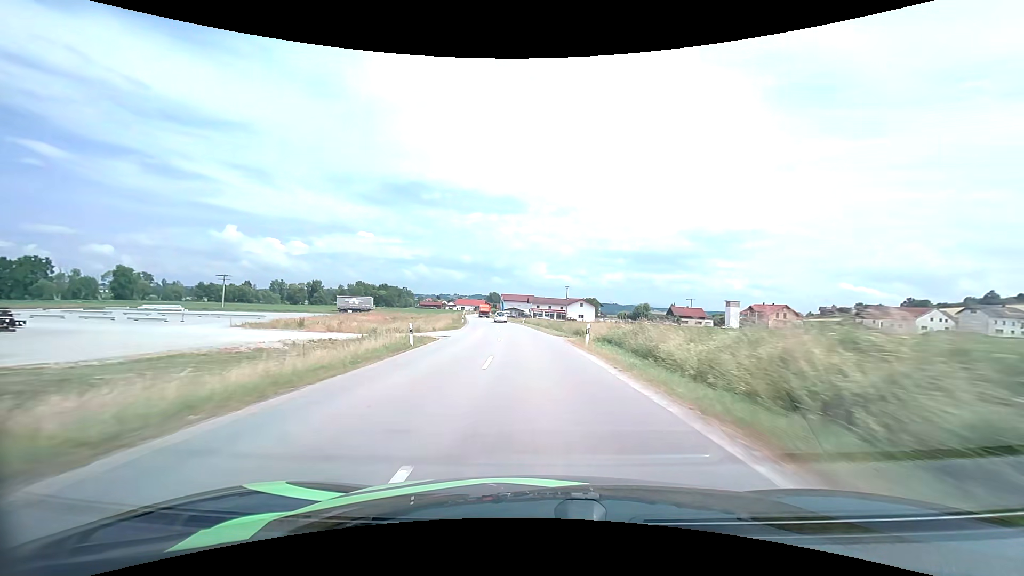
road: secondary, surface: asphalt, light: Day
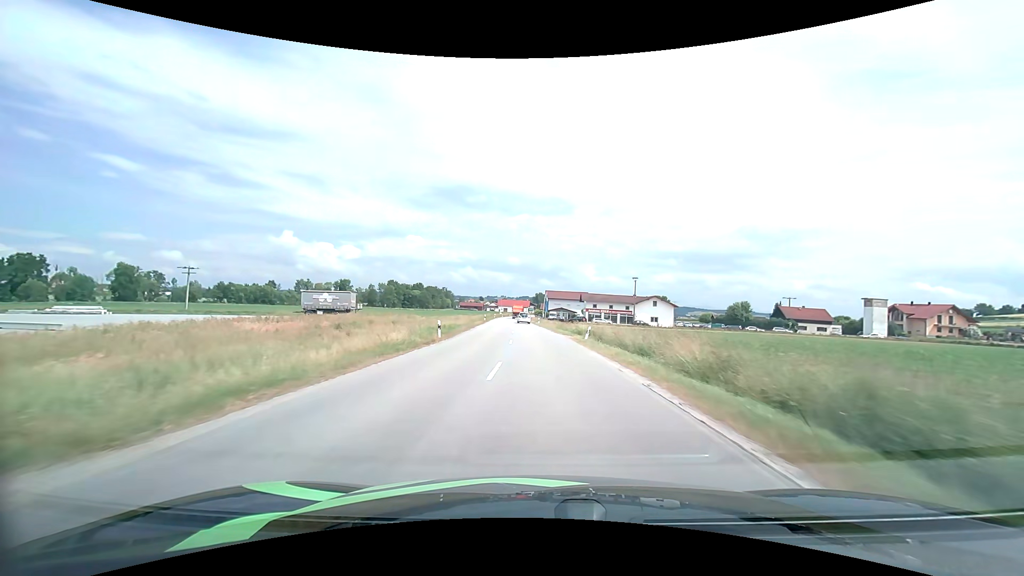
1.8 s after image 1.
(-1.9, +38.5) m; -5°
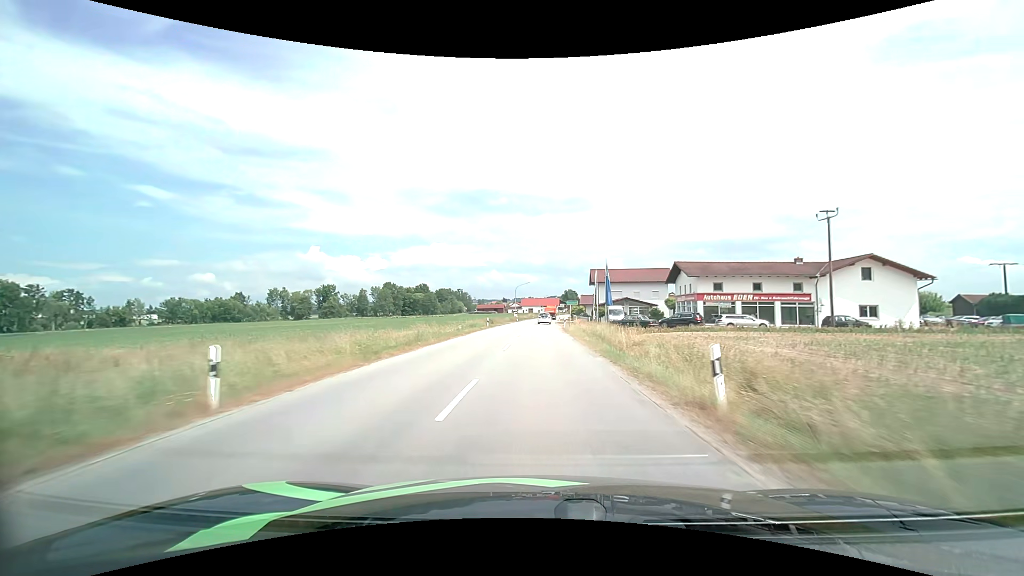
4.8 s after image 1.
(-2.1, +63.6) m; -3°
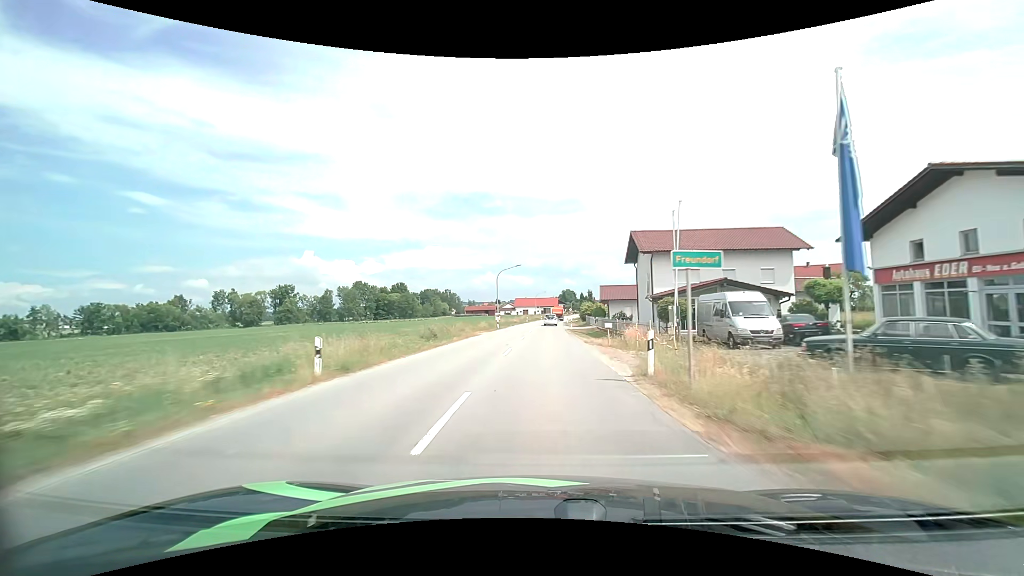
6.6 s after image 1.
(-0.1, +37.6) m; 0°
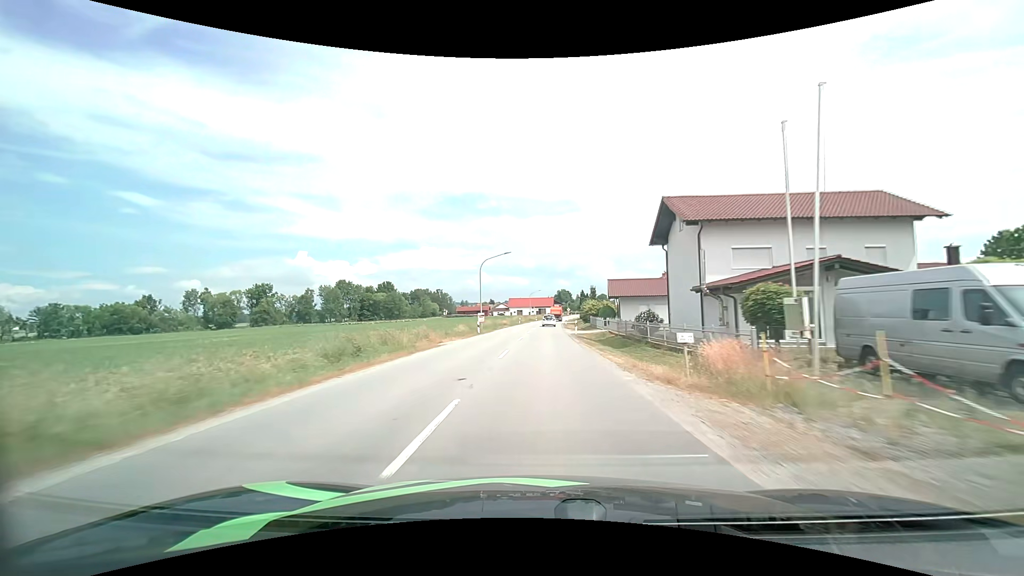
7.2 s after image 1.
(+0.1, +12.8) m; 0°
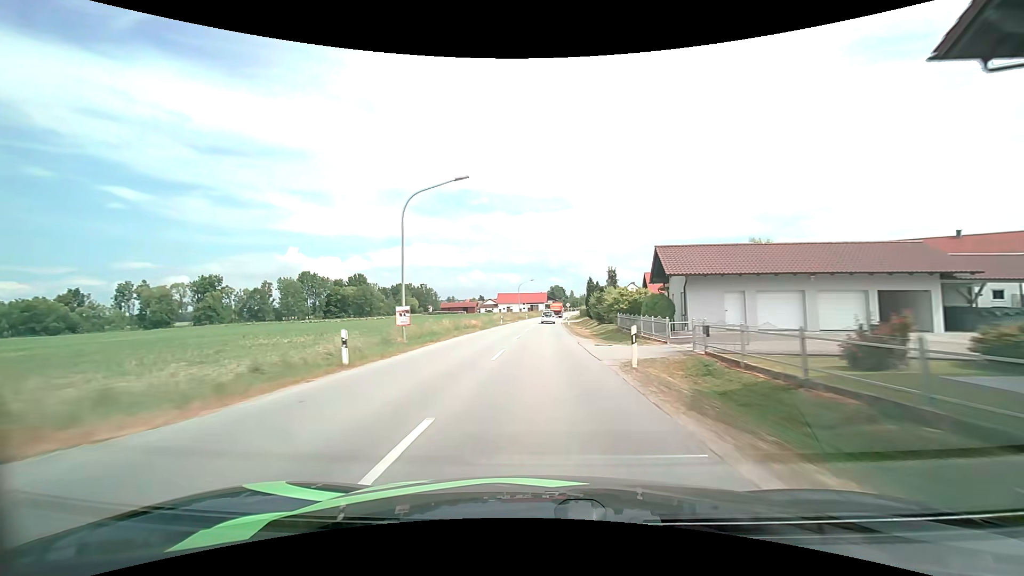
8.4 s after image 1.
(+0.2, +25.8) m; +1°
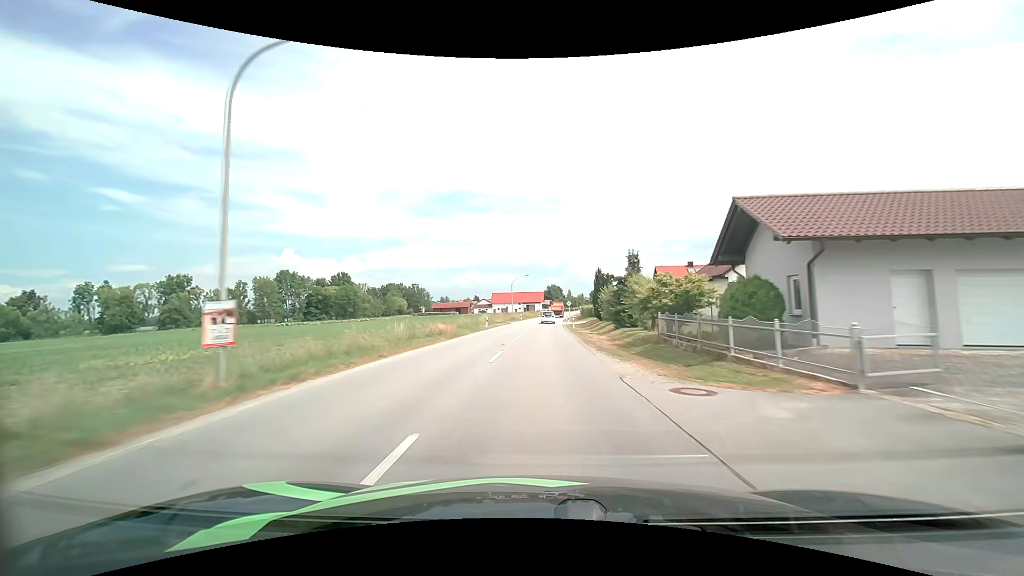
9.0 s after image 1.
(+0.1, +12.7) m; +1°
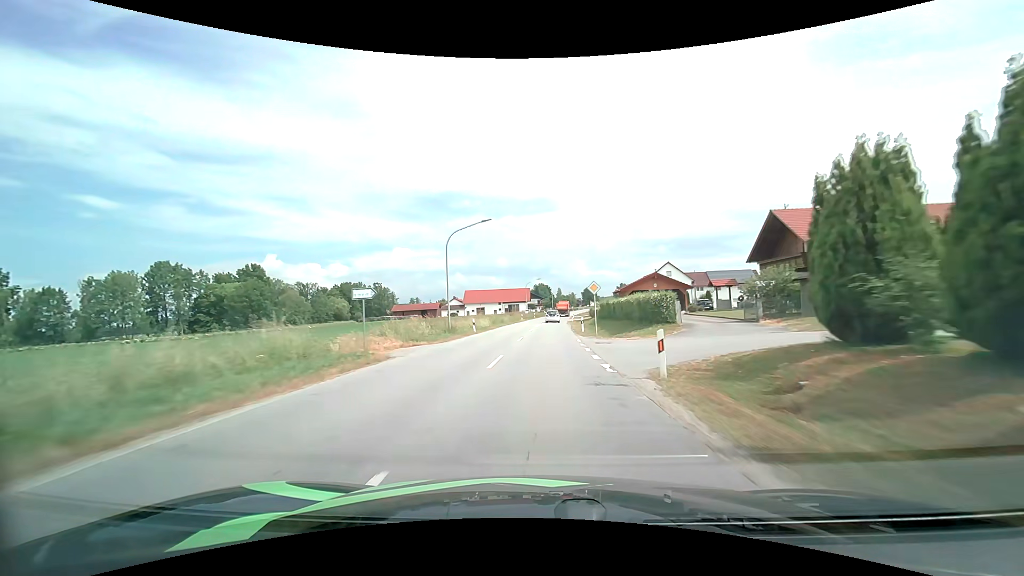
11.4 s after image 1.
(+0.8, +49.0) m; +1°
(0, +10) (0, +20) (0, +30) (+1, +40) (+1, +50) (+2, +60) (+2, +70) (+3, +80) (+4, +90) (+4, +100) m
